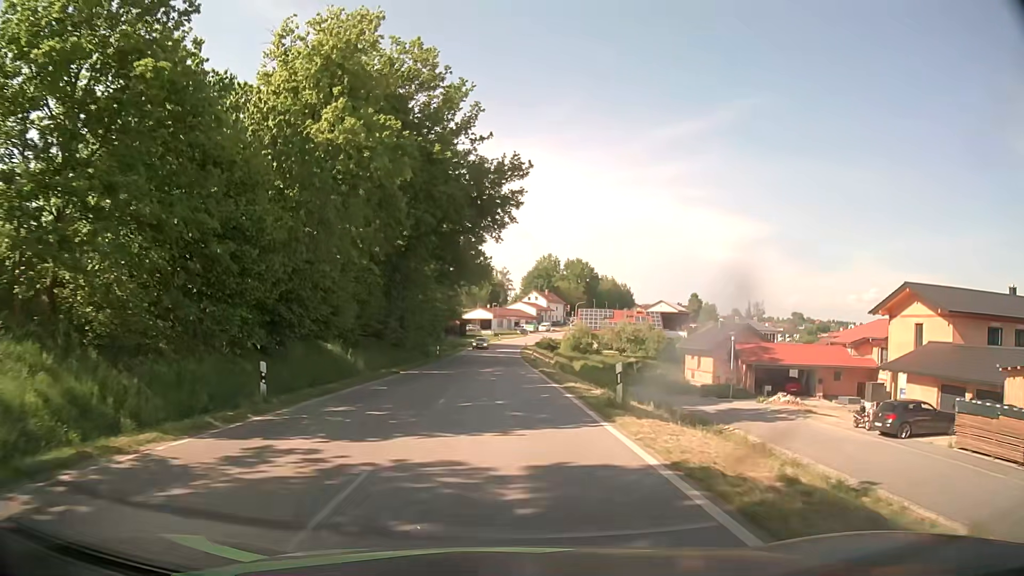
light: Day
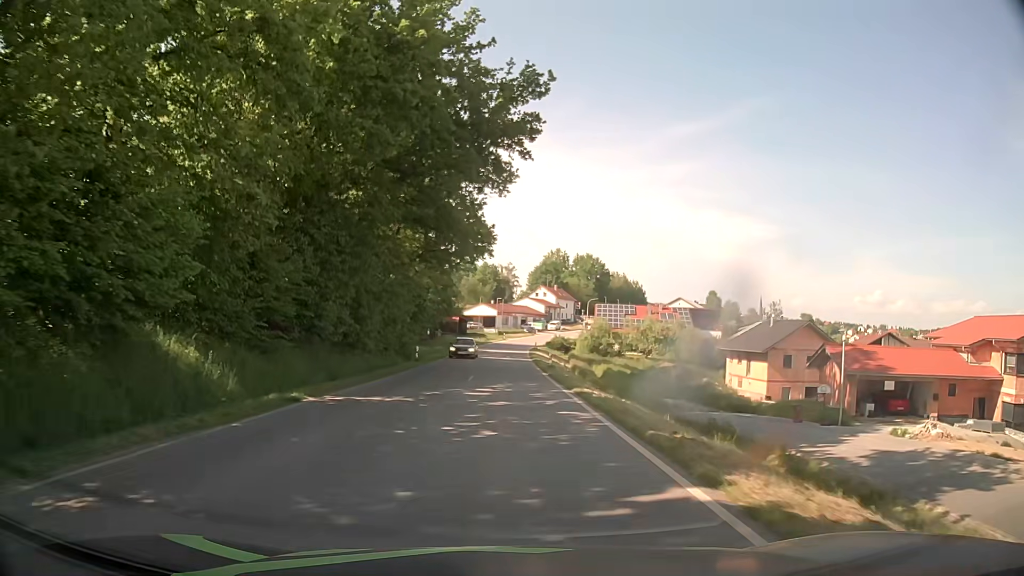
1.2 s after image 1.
(-0.1, +15.6) m; -1°
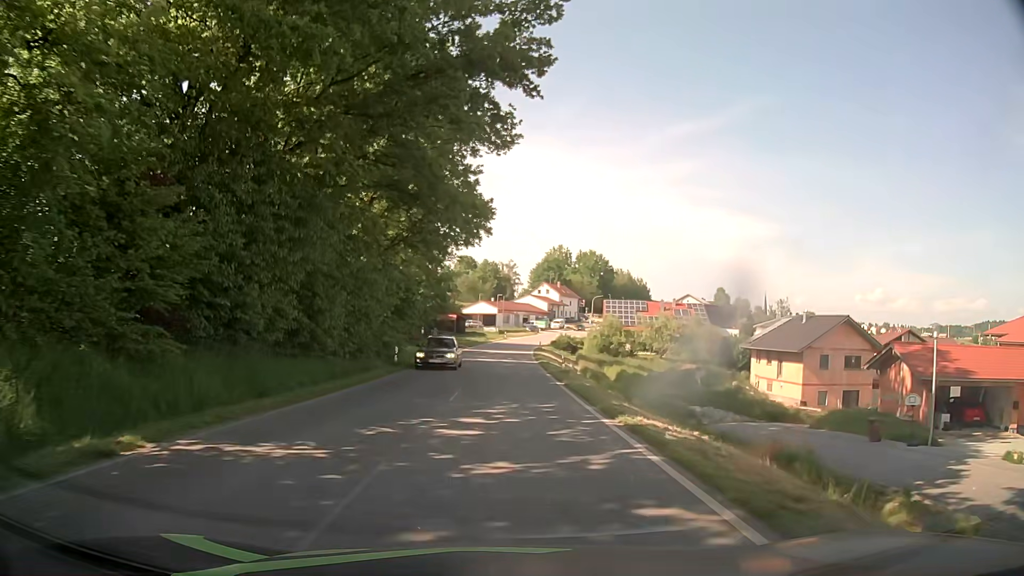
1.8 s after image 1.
(0.0, +7.7) m; +1°
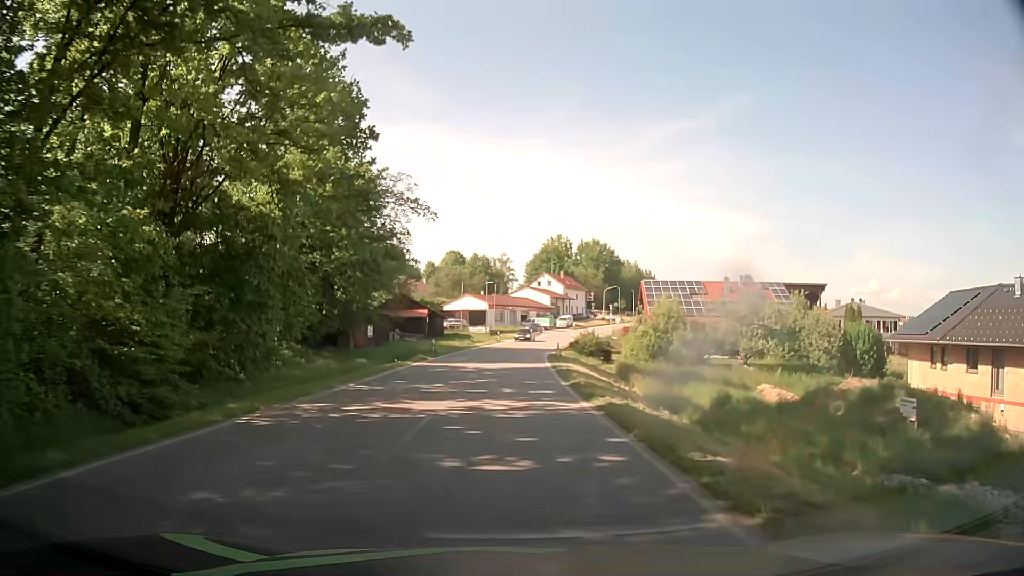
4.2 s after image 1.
(-0.1, +30.6) m; 0°
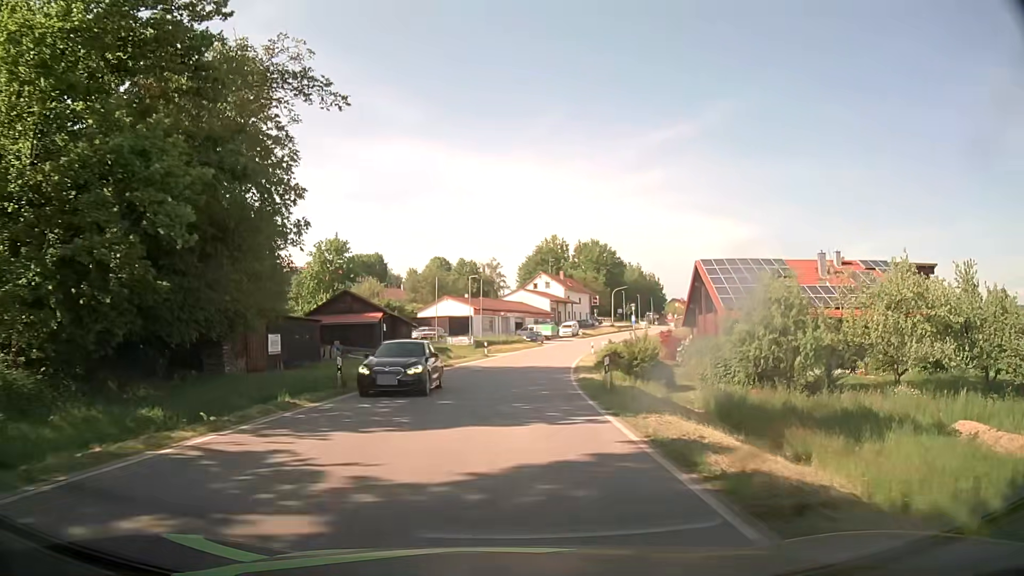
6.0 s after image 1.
(+0.1, +22.2) m; 0°
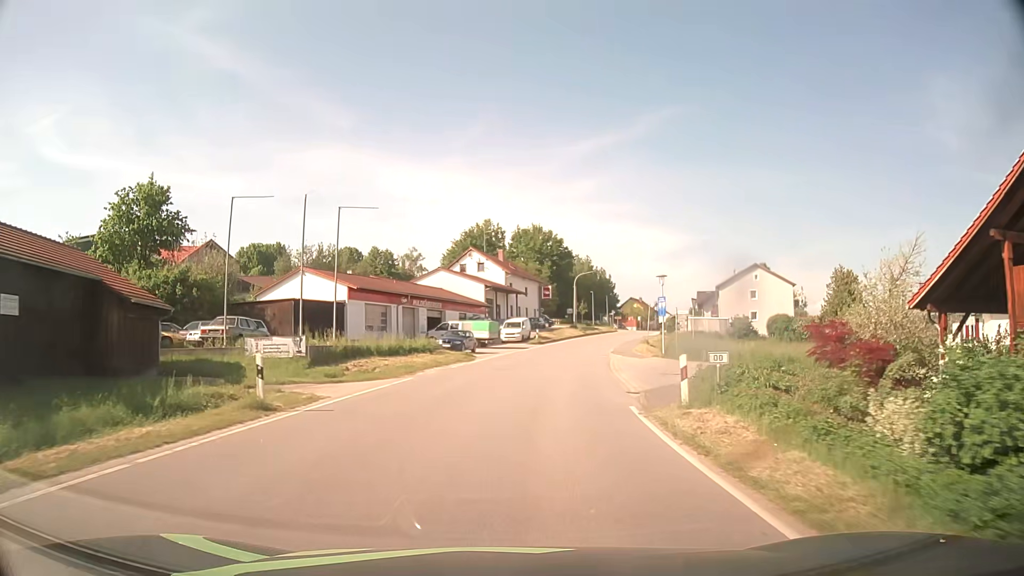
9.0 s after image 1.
(+1.8, +37.5) m; +6°
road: tertiary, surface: asphalt
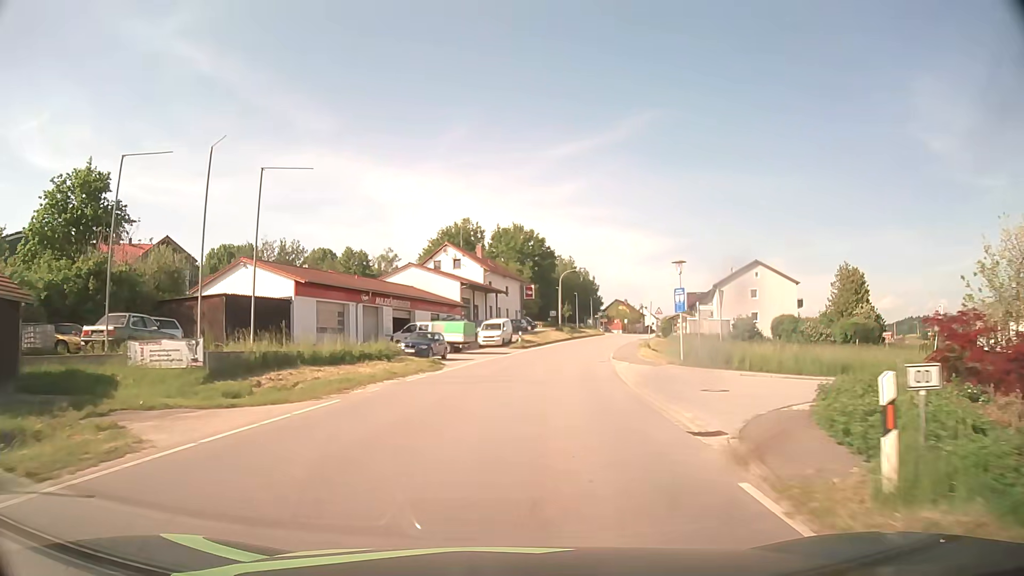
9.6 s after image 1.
(+0.1, +7.5) m; +2°
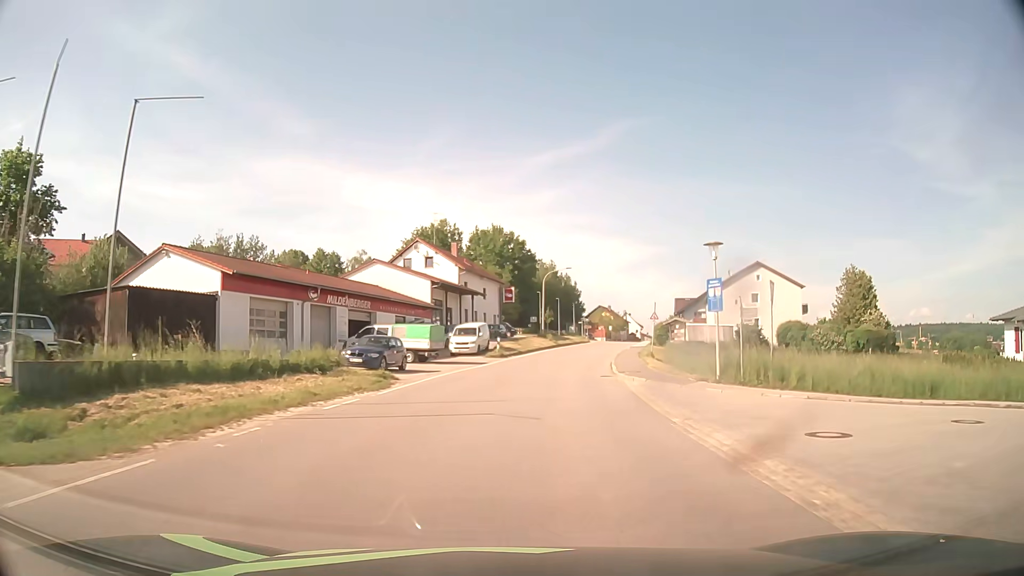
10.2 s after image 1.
(+0.1, +7.5) m; +2°
(0, +10) (+1, +20) (+2, +30) (+4, +40) (+6, +50) (+8, +59) (+11, +69) (+13, +79) (+16, +88) (+18, +98) m
